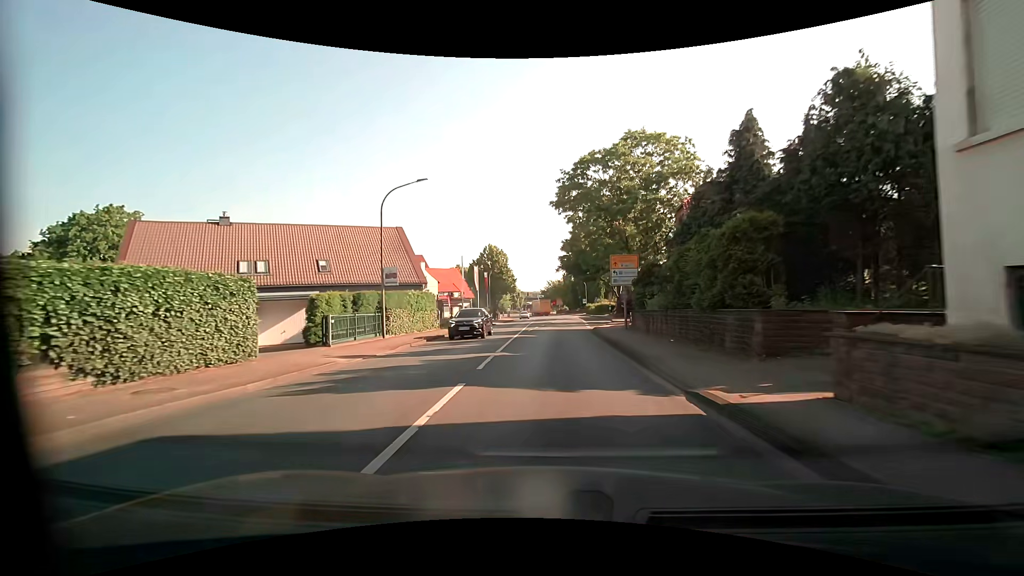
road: primary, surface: asphalt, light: Day
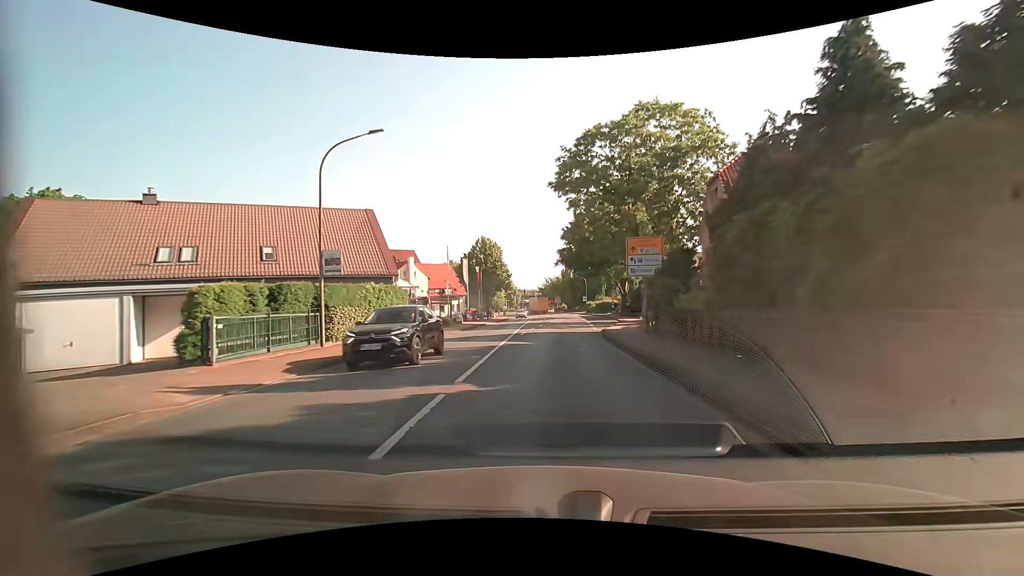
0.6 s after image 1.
(0.0, +6.7) m; +1°
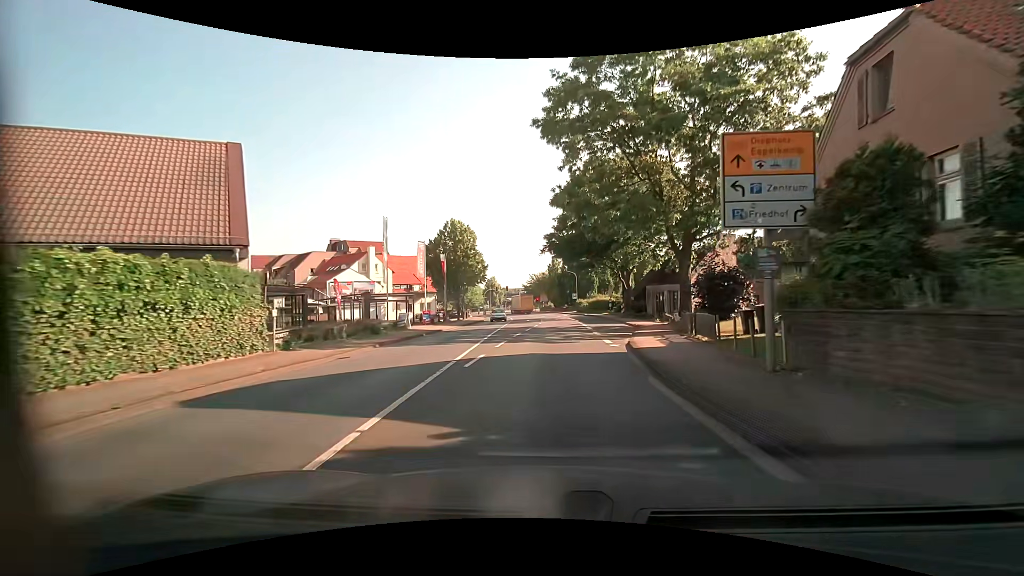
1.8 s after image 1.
(+0.1, +14.0) m; +1°
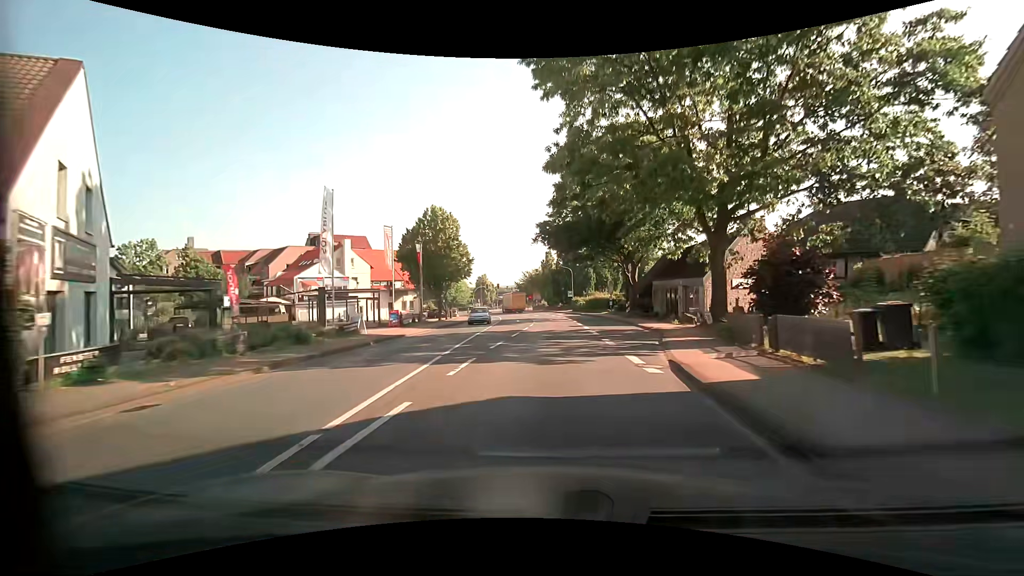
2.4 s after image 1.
(0.0, +7.2) m; +1°
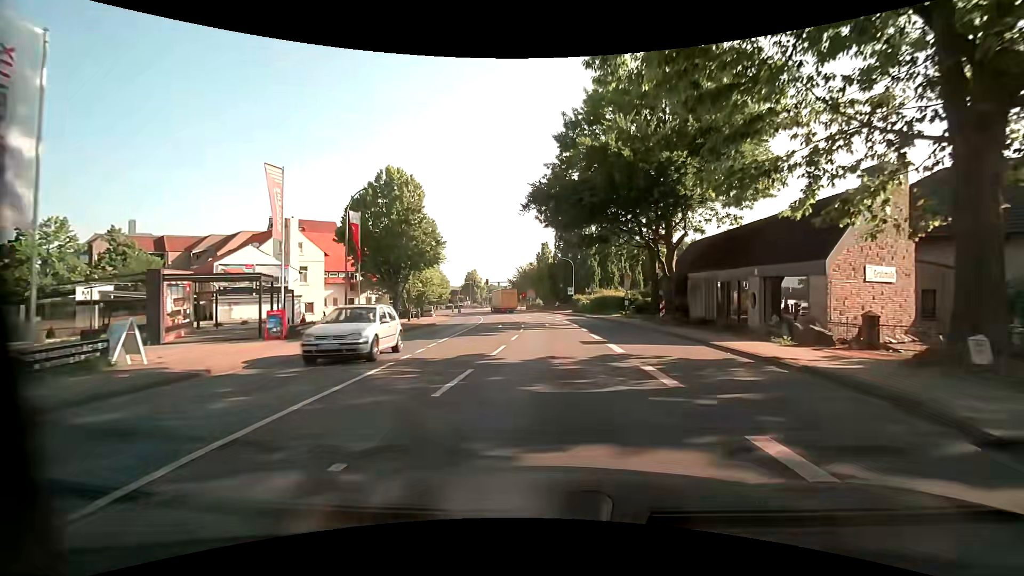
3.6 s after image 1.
(-0.1, +14.3) m; 0°
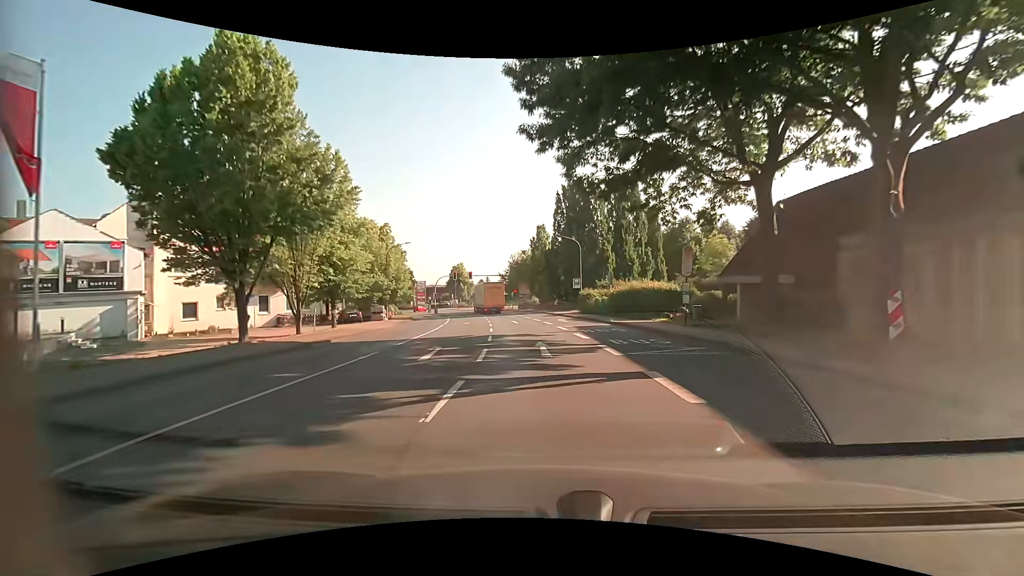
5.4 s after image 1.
(+0.1, +19.5) m; +1°
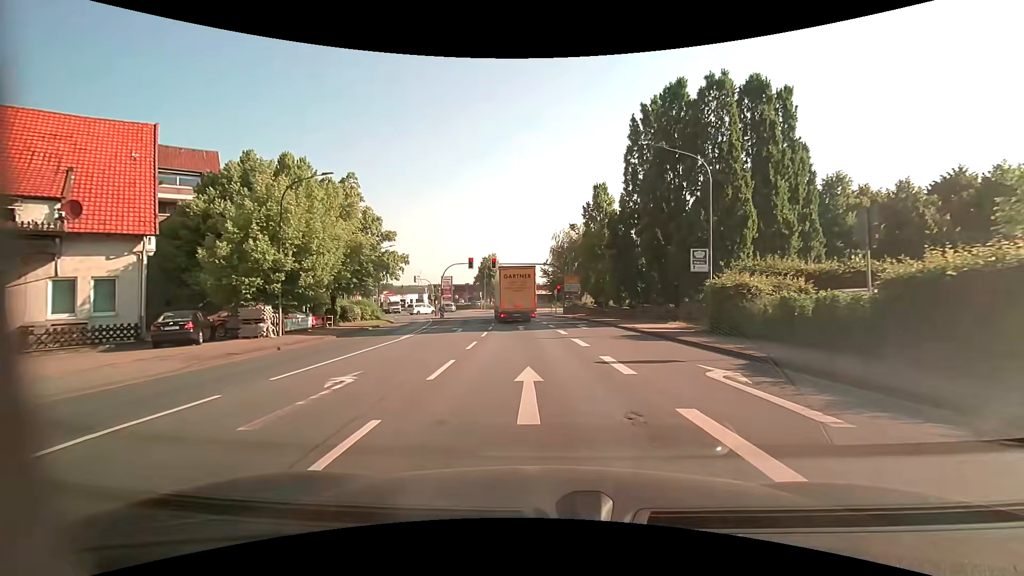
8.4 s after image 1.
(-1.0, +27.0) m; -5°
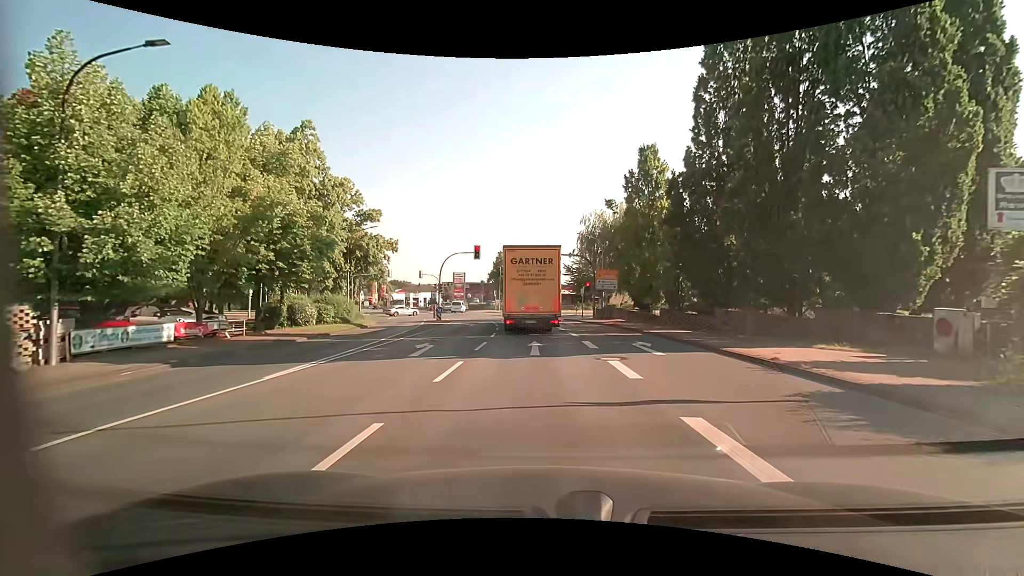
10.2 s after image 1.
(-0.3, +12.1) m; -3°
(0, +10) (0, +20) (-1, +30) (-2, +40) (-4, +50) (-6, +60) (-8, +69) (-11, +79) (-15, +88) (-19, +97) m
